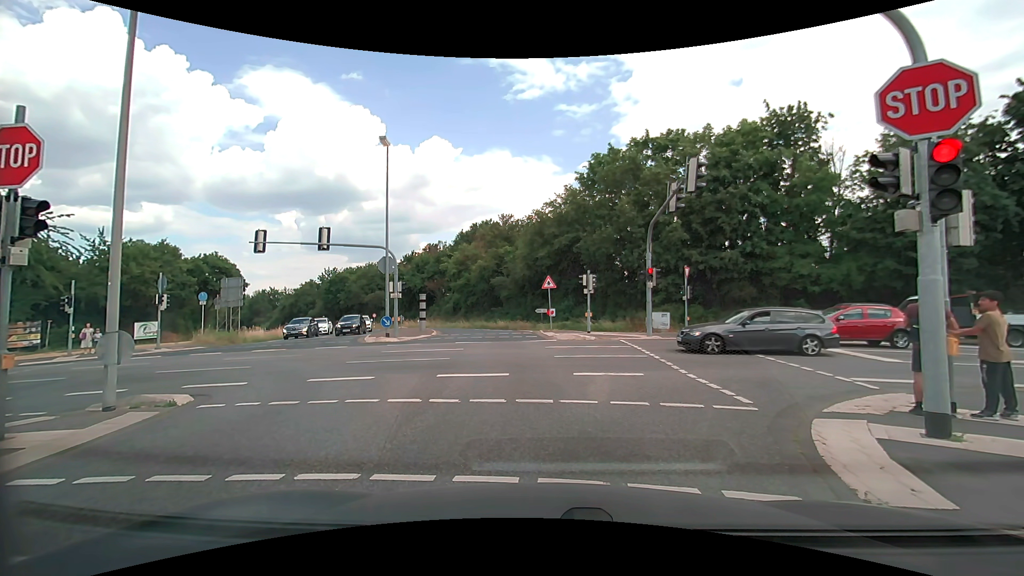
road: secondary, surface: asphalt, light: Day
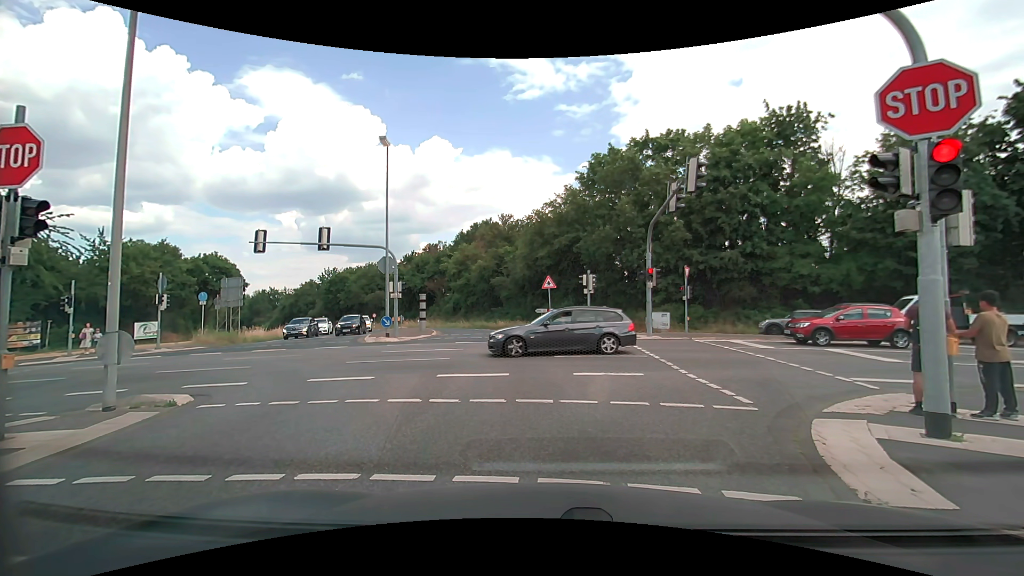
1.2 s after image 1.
(0.0, 0.0) m; 0°
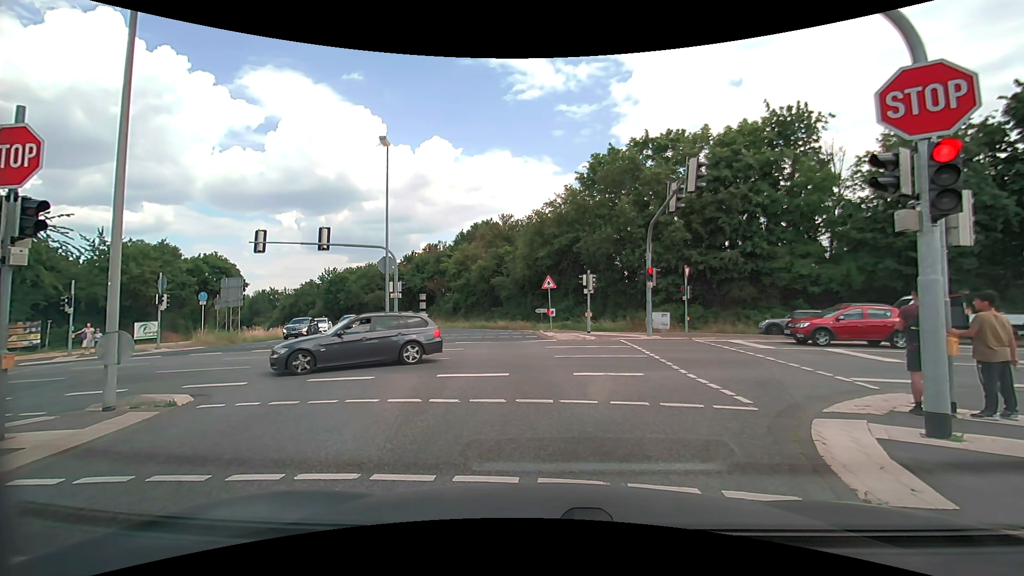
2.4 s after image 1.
(0.0, 0.0) m; 0°
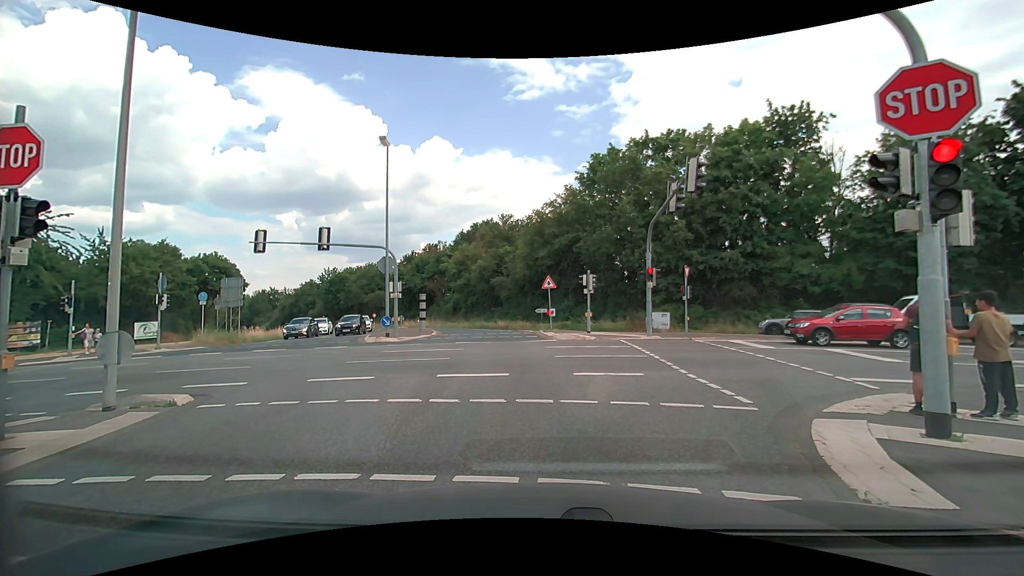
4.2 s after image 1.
(0.0, 0.0) m; 0°
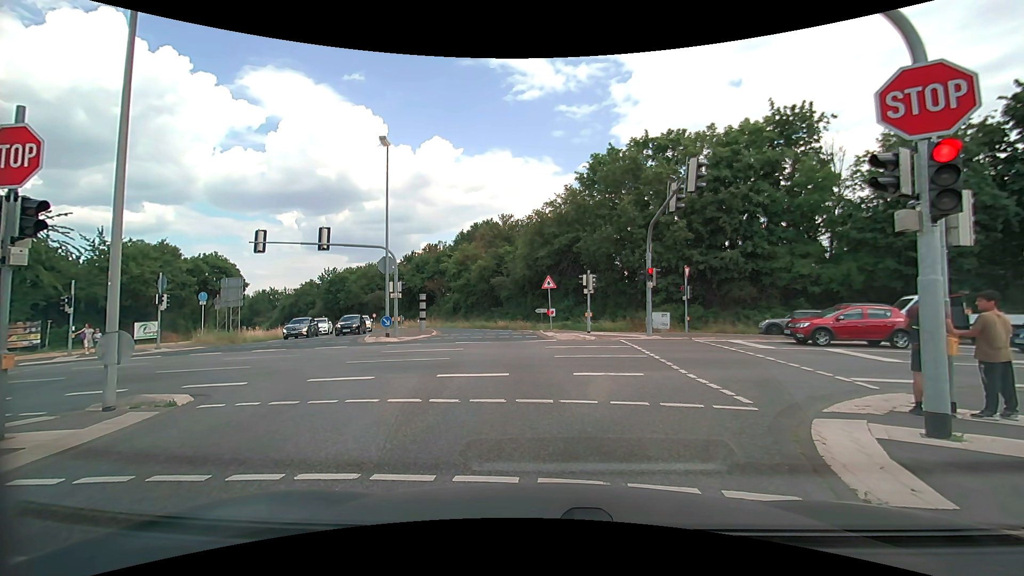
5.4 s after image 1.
(0.0, 0.0) m; 0°
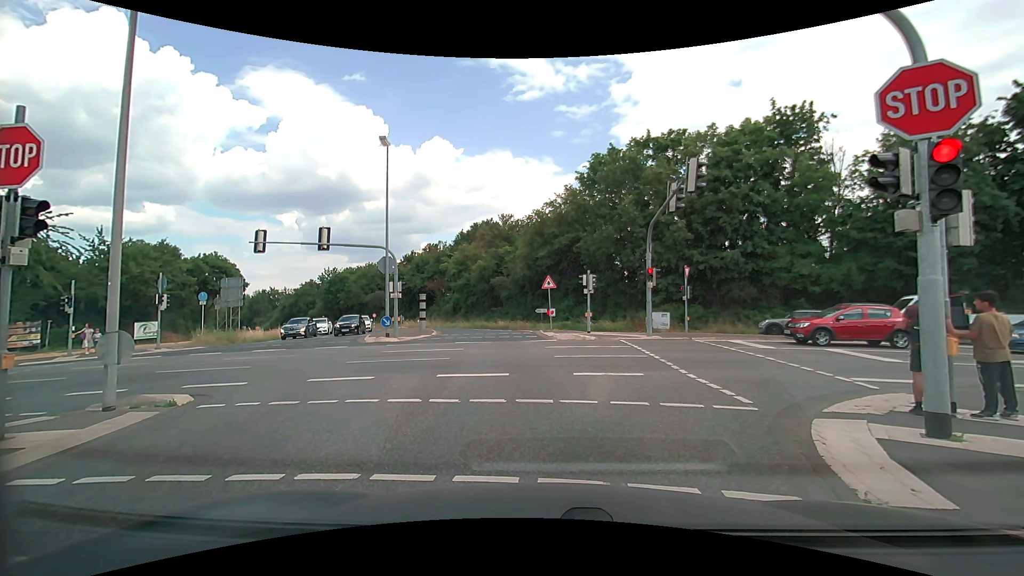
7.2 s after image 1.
(0.0, 0.0) m; 0°
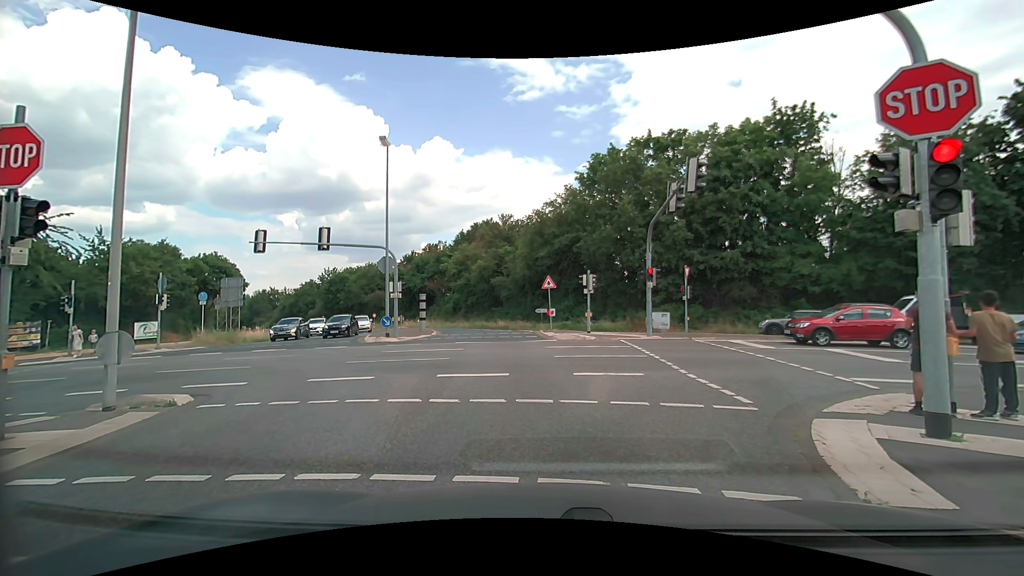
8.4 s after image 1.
(0.0, 0.0) m; 0°
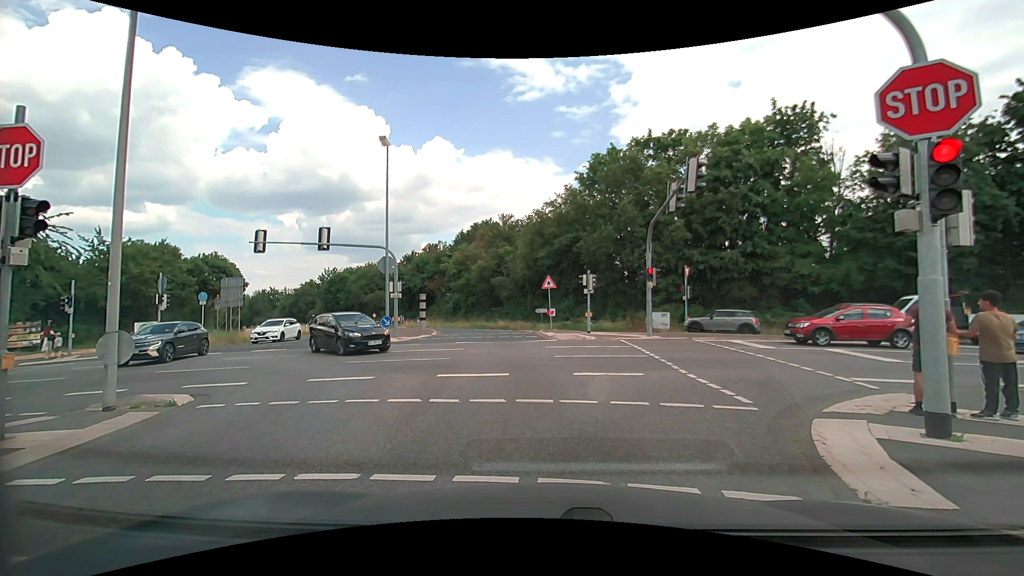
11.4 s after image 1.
(0.0, 0.0) m; 0°
(-1, +10) (-2, +20) (-4, +30) (-7, +39) (-10, +49) (-15, +57) (-21, +66) (-26, +74) (-32, +82) (-39, +90) m
